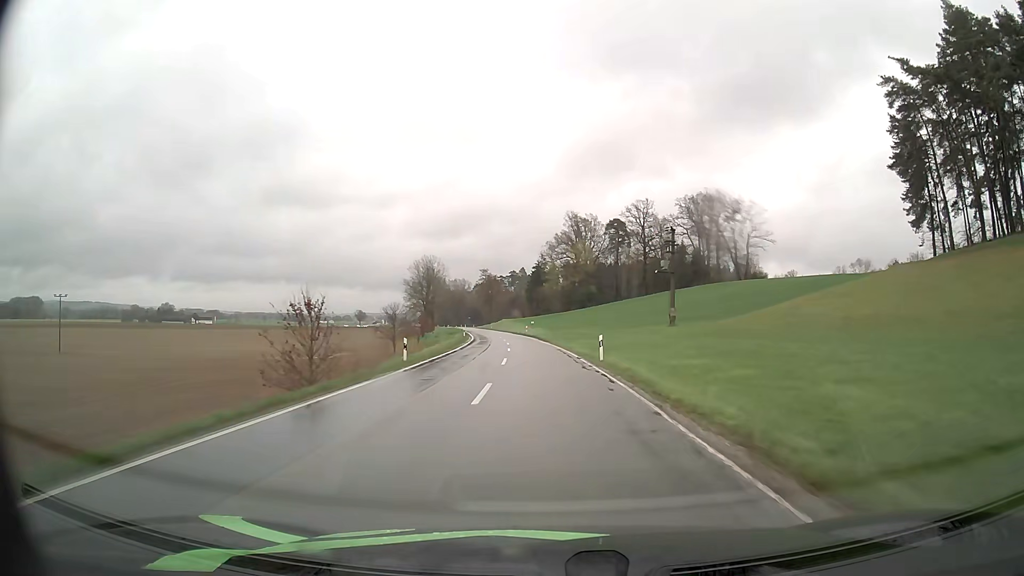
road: secondary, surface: asphalt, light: Day
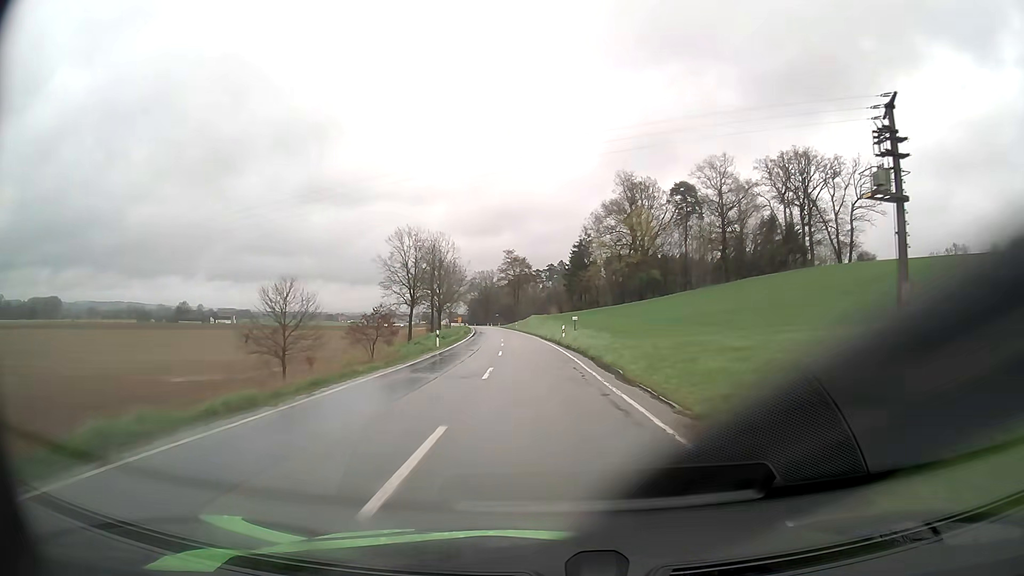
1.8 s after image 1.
(-1.0, +41.4) m; -3°
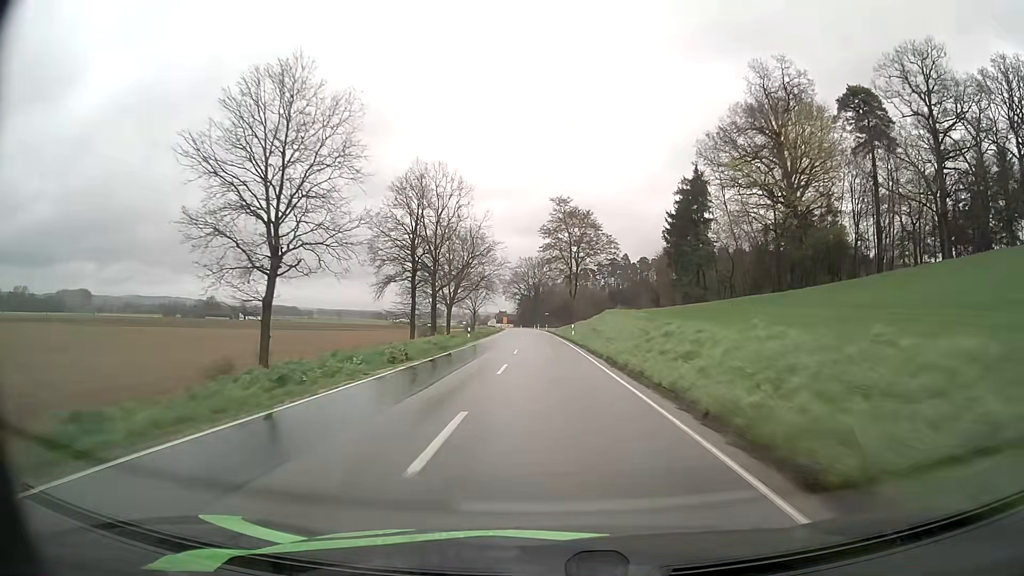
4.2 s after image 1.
(-2.7, +55.5) m; -5°
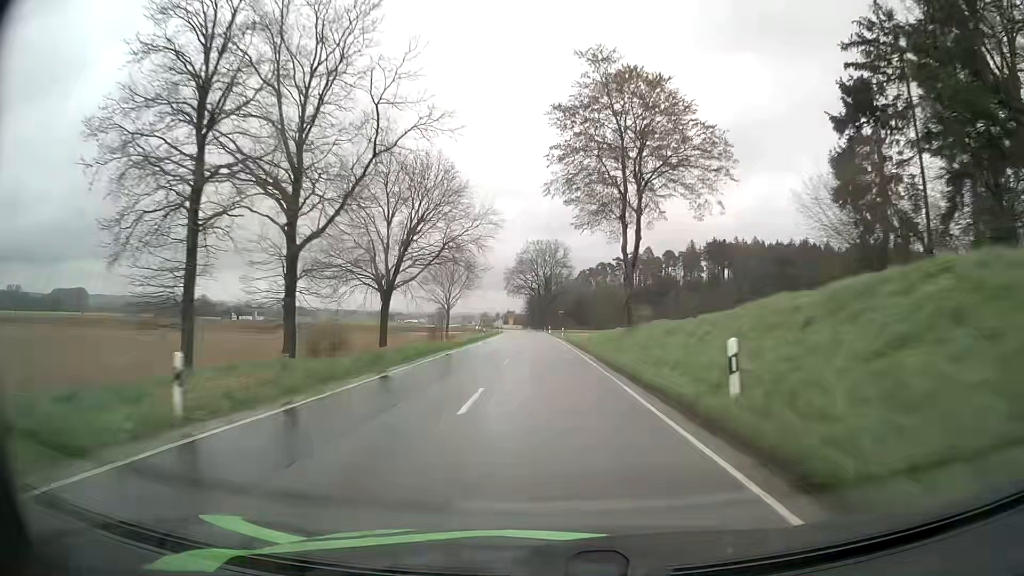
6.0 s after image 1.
(-0.4, +41.6) m; -1°
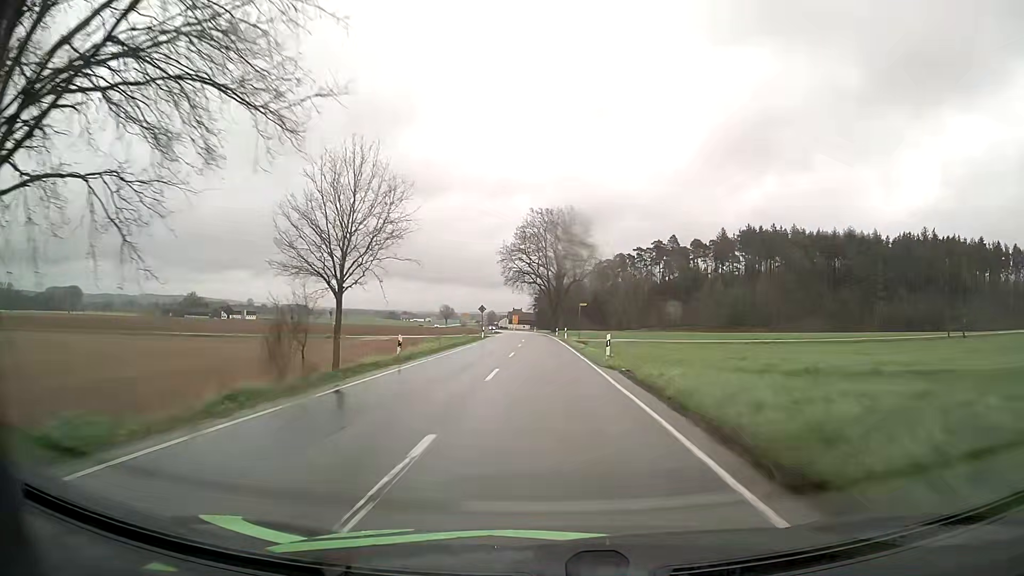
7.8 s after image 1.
(-0.3, +40.5) m; -1°
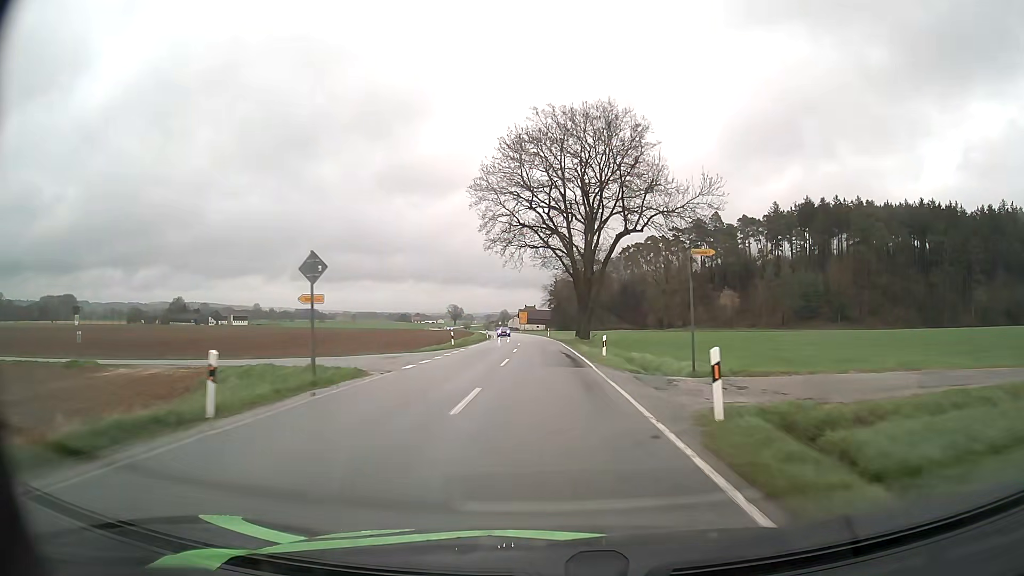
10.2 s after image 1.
(-0.6, +51.5) m; -2°
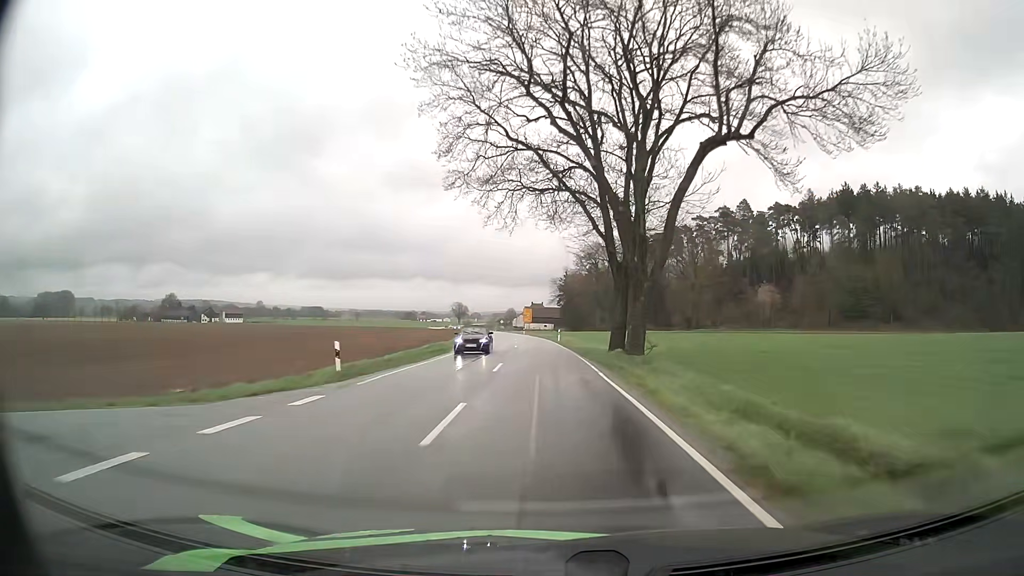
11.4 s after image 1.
(-0.2, +25.3) m; -1°
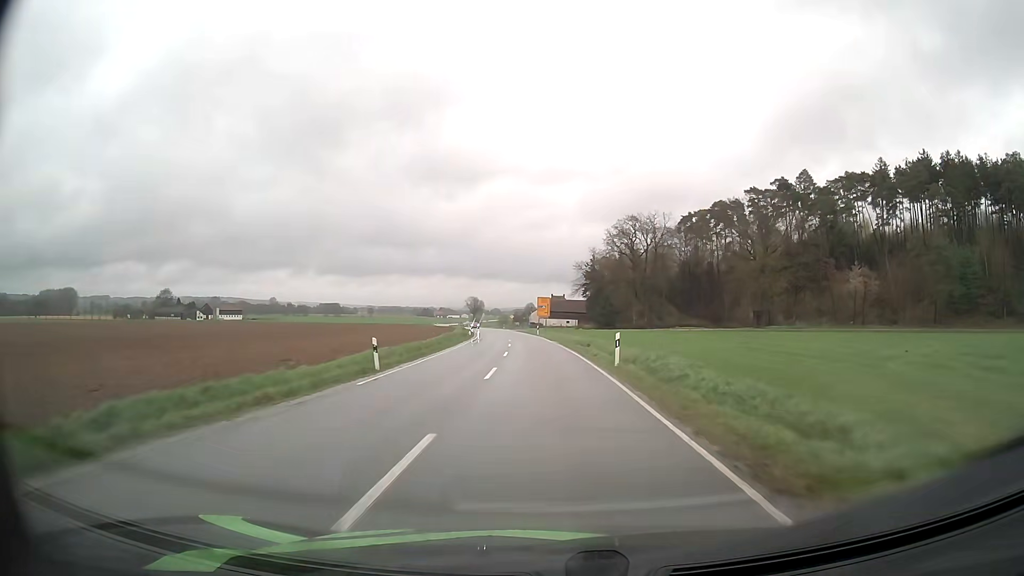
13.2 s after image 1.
(-0.5, +37.8) m; -2°
(0, +10) (0, +20) (0, +30) (-1, +40) (-1, +50) (-2, +60) (-3, +70) (-4, +80) (-5, +90) (-6, +100) m
